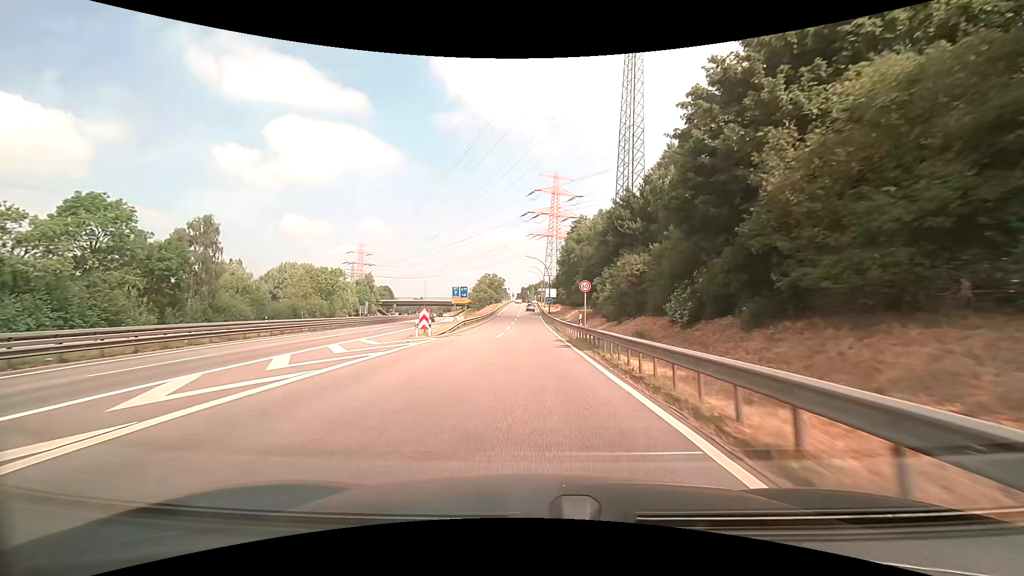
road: trunk_link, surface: asphalt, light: Day
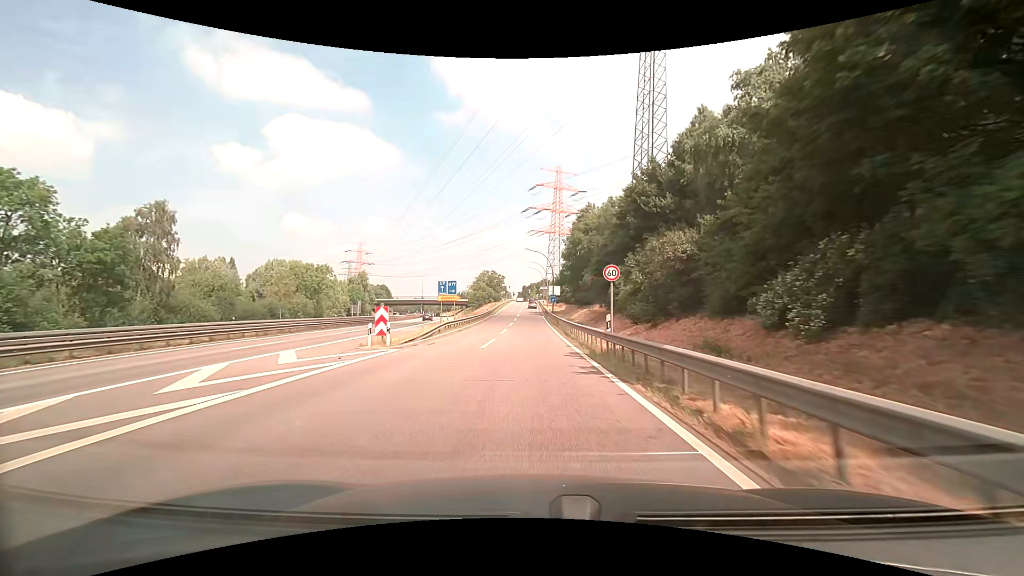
(0.0, +8.7) m; 0°
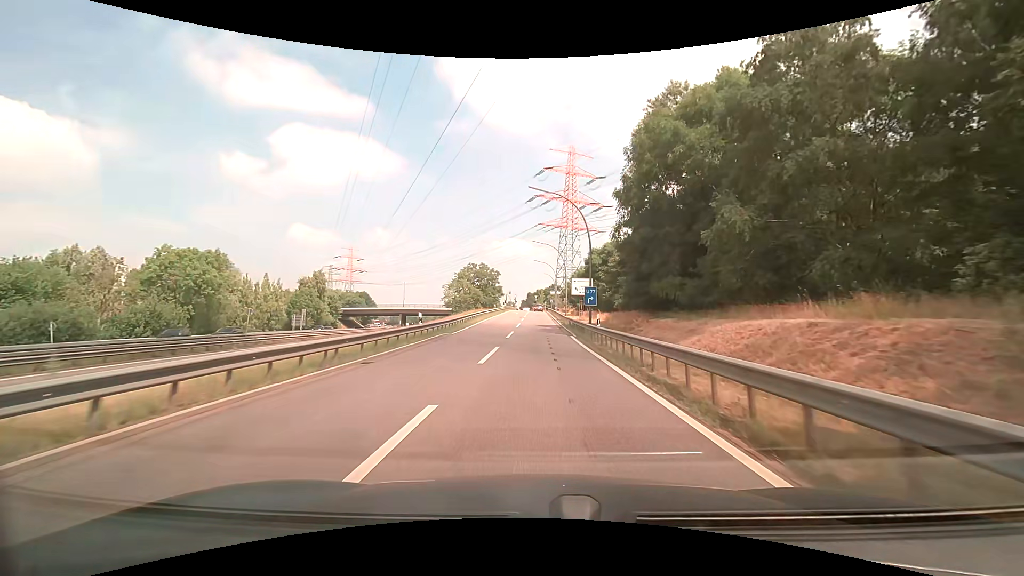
(-0.3, +41.8) m; 0°
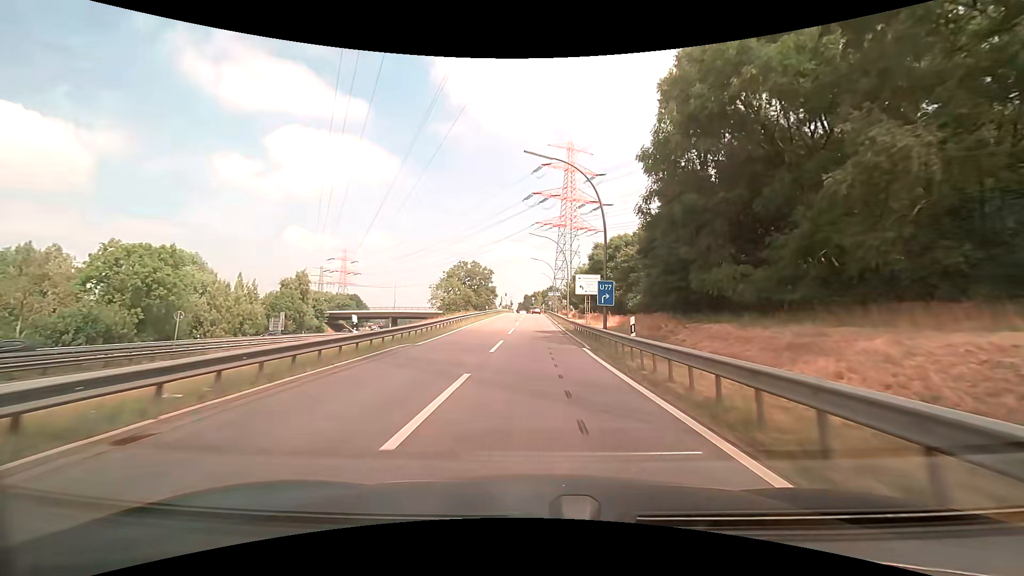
(0.0, +8.3) m; 0°
